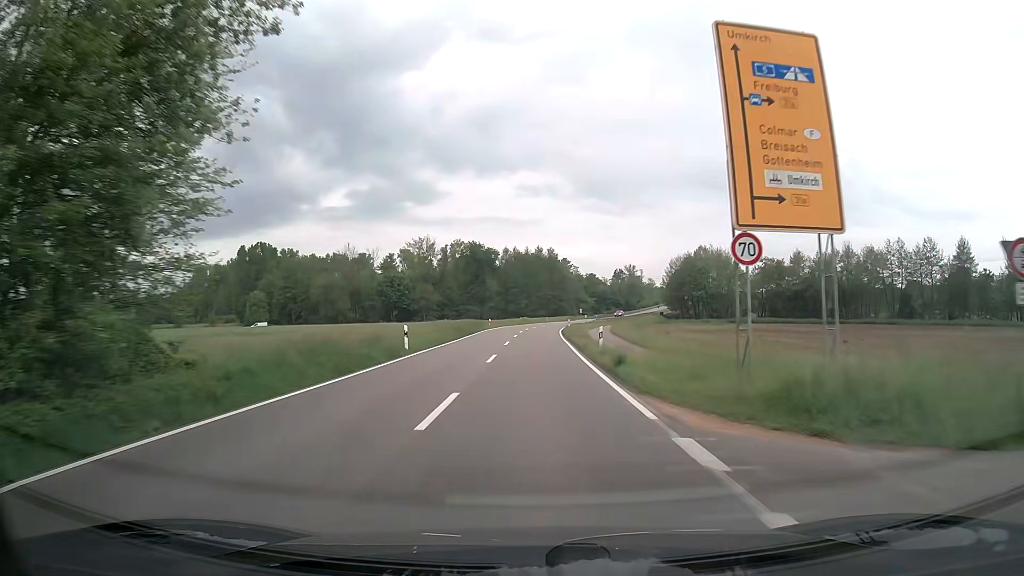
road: secondary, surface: asphalt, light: Day
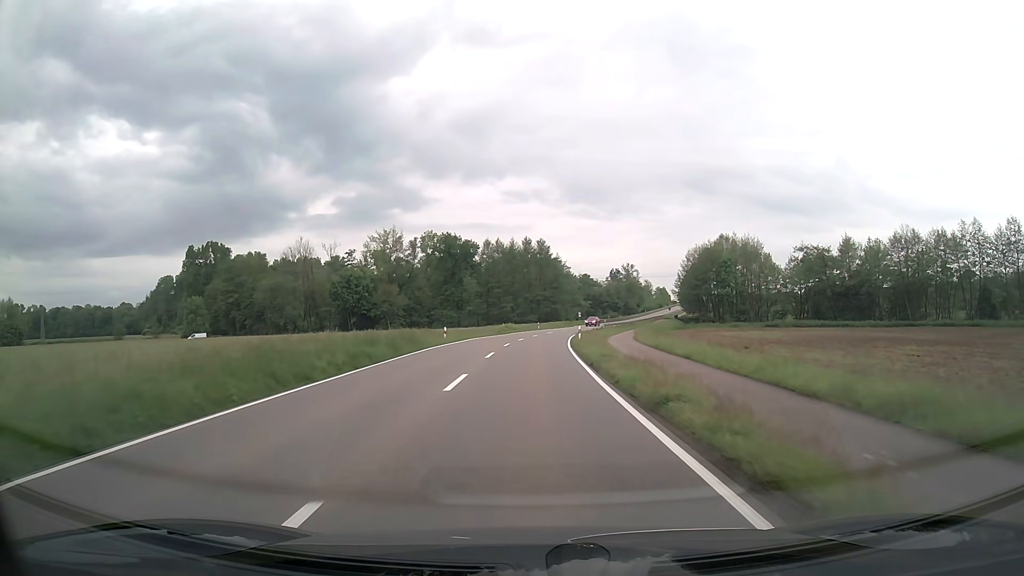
(+0.2, +31.5) m; +1°
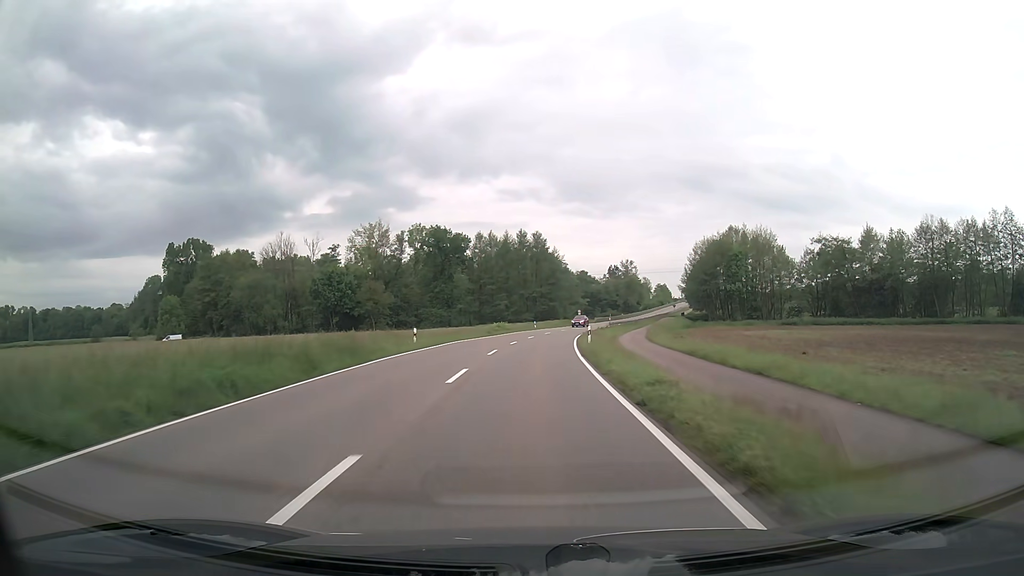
(+0.1, +10.4) m; +1°
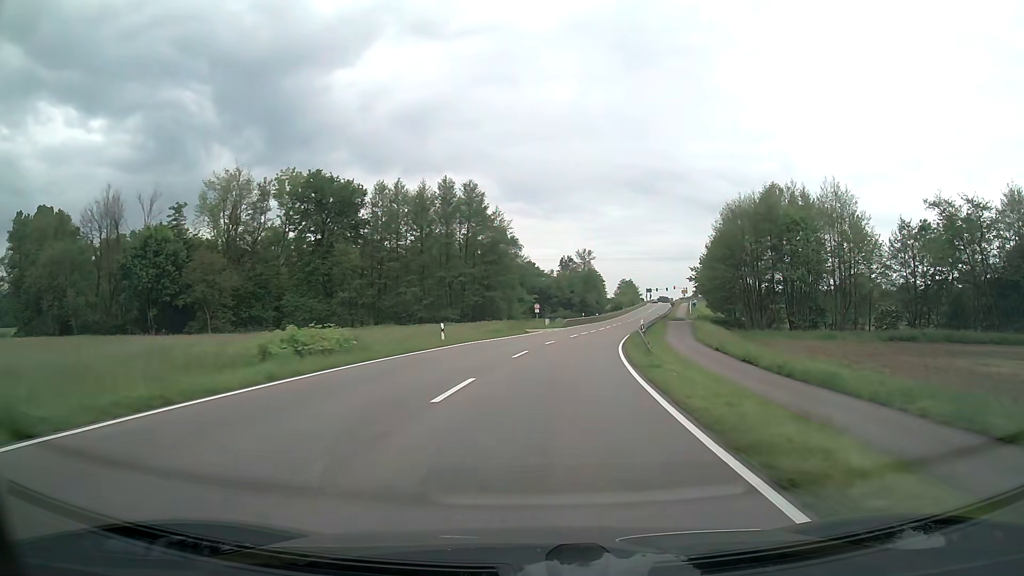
(+1.4, +52.0) m; +5°
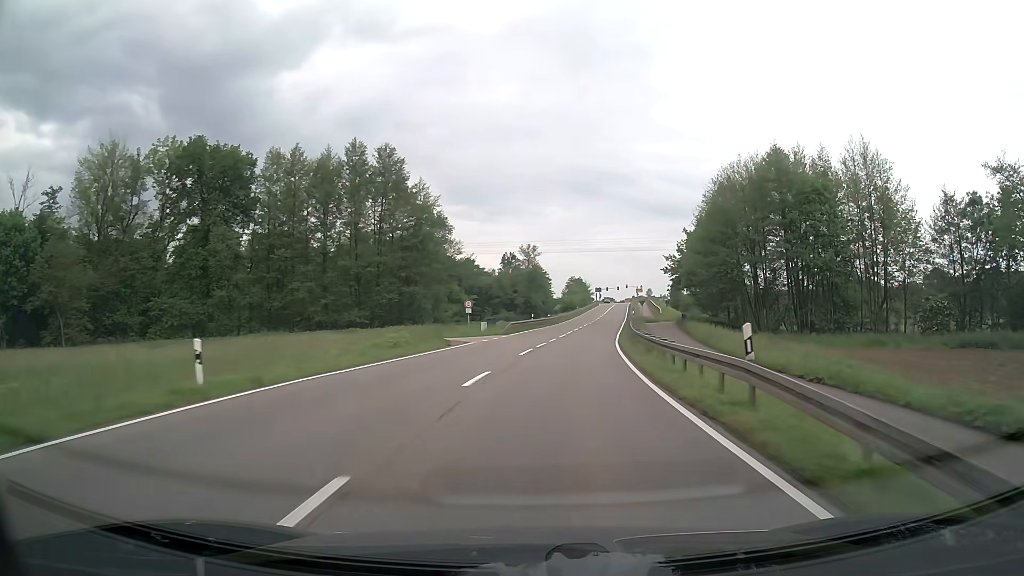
(+0.8, +20.8) m; +5°
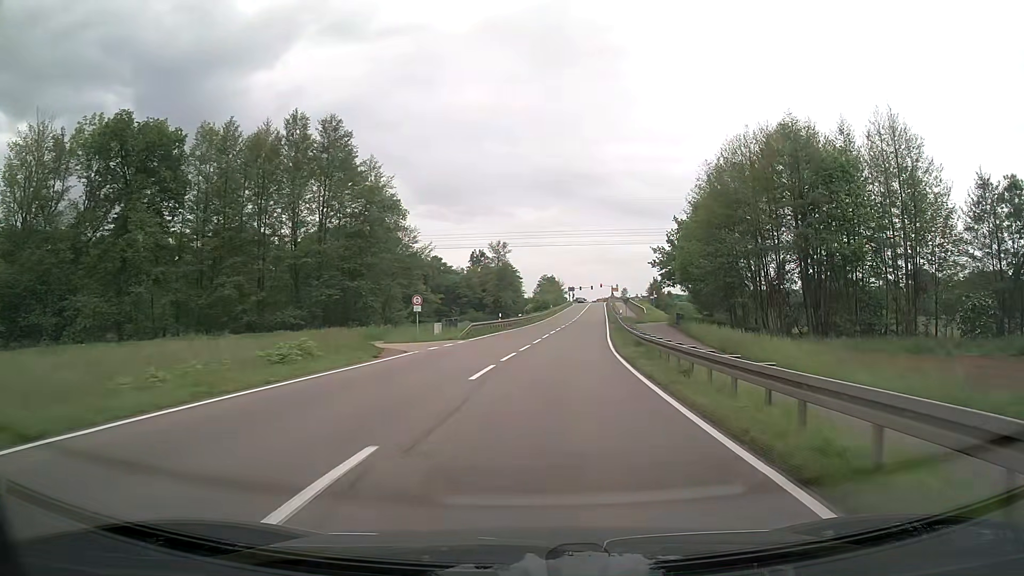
(+0.2, +10.4) m; +2°
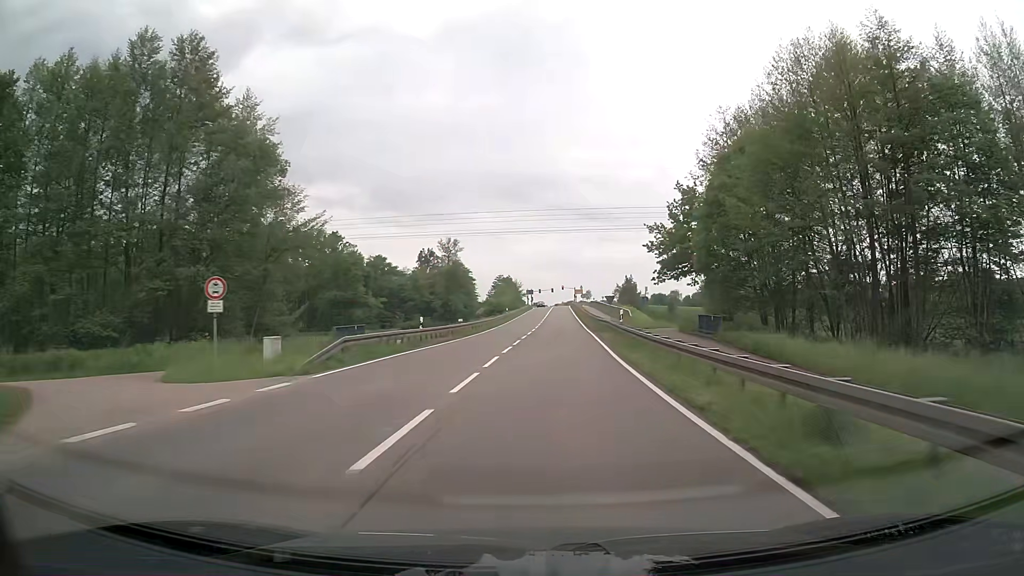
(+0.7, +20.9) m; +4°
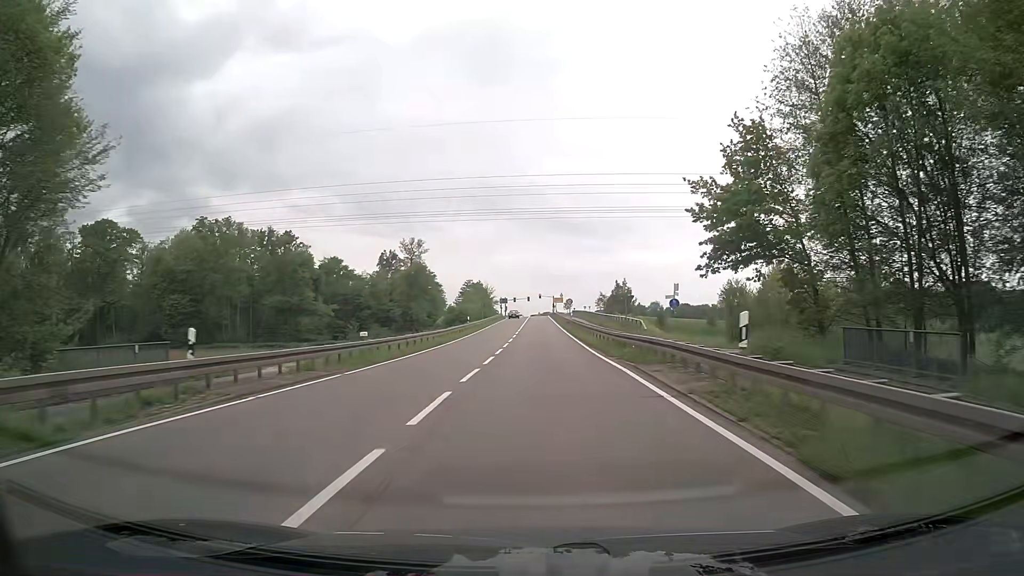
(+0.4, +21.0) m; +2°
